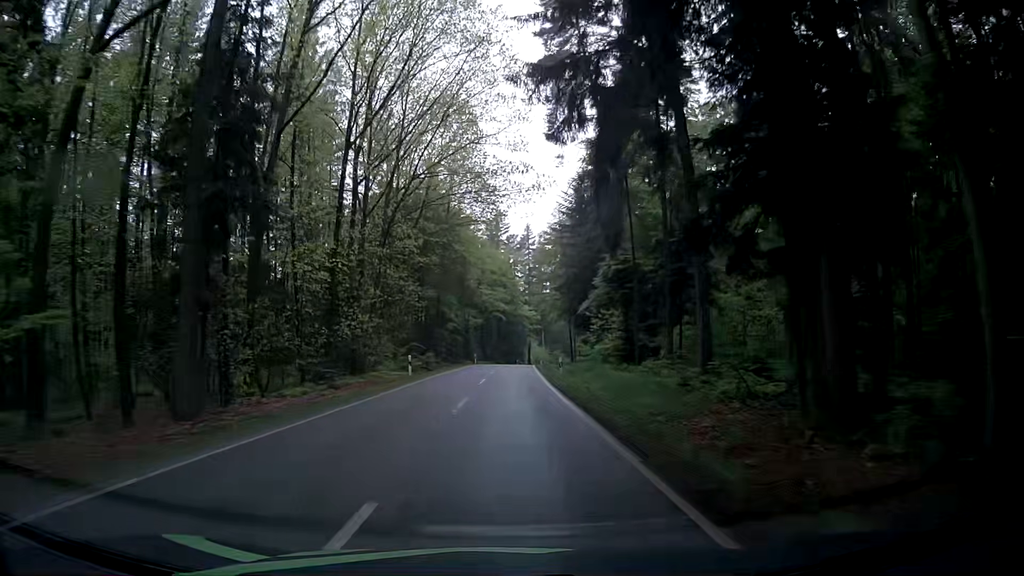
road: tertiary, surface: asphalt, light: Day
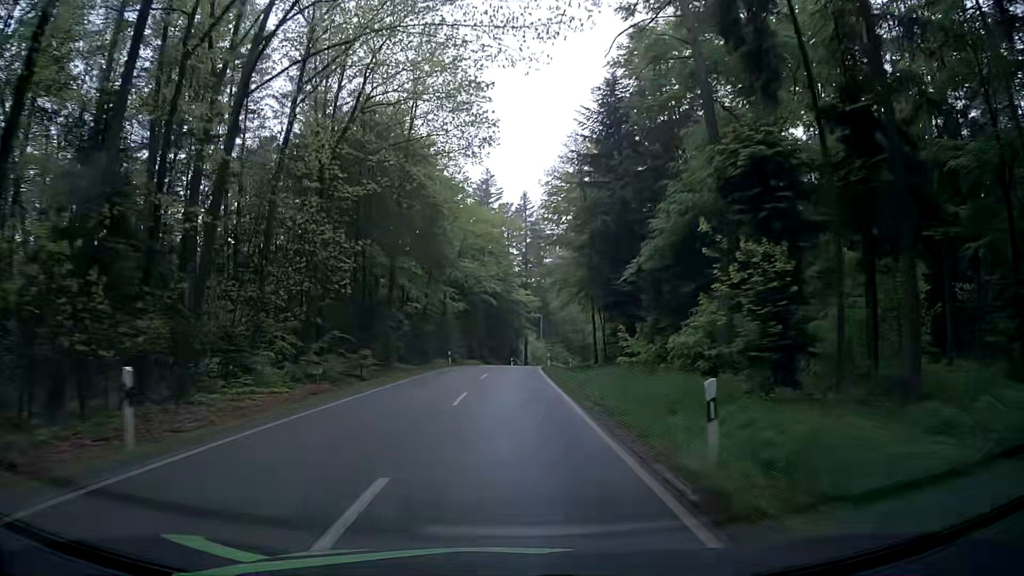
(+0.3, +23.5) m; +1°
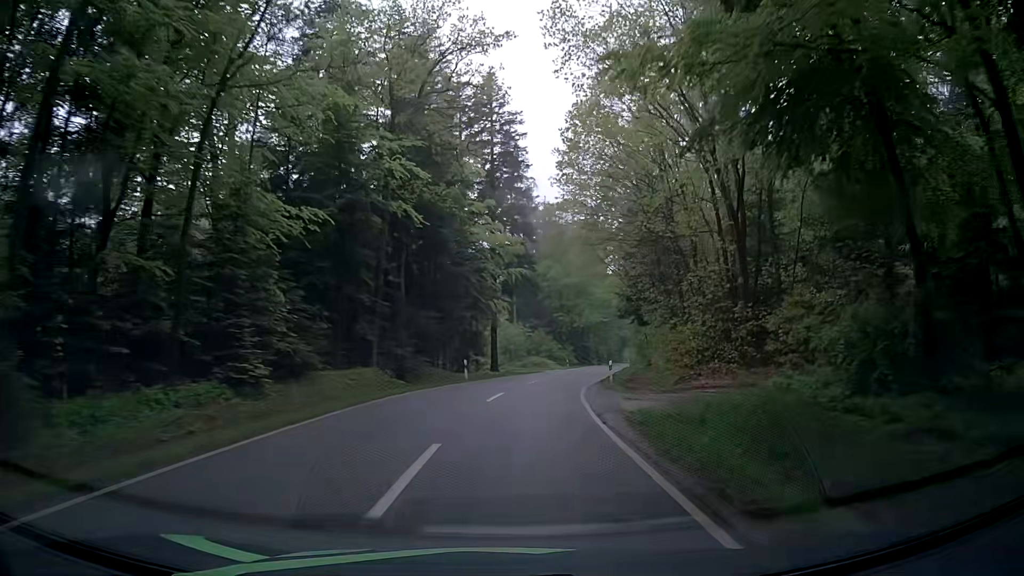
(+0.4, +45.4) m; +3°
(0, +10) (+1, +20) (+2, +30) (+4, +40) (+6, +49) (+8, +59) (+11, +69) (+13, +79) (+15, +89) (+17, +98) m
